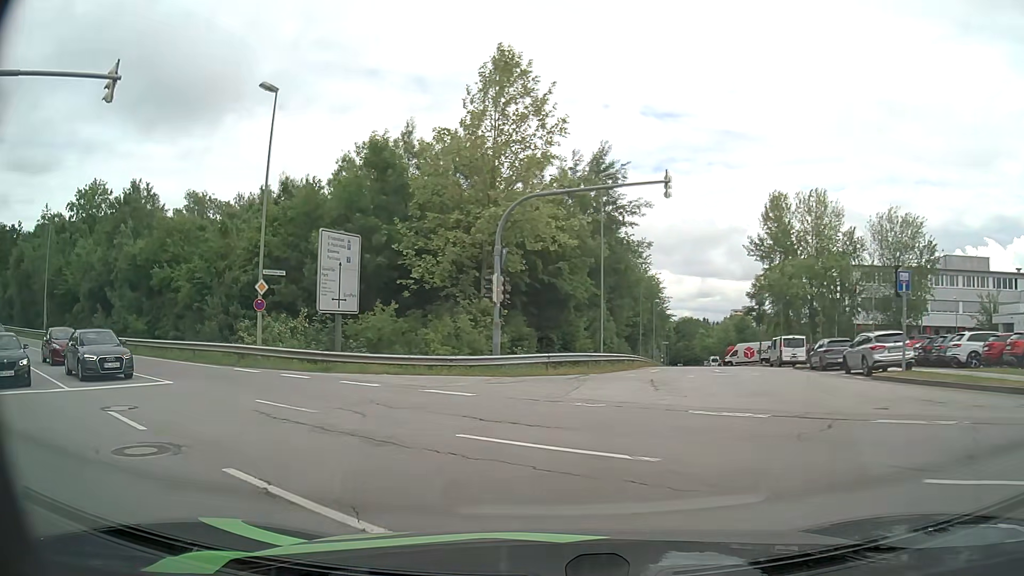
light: Day
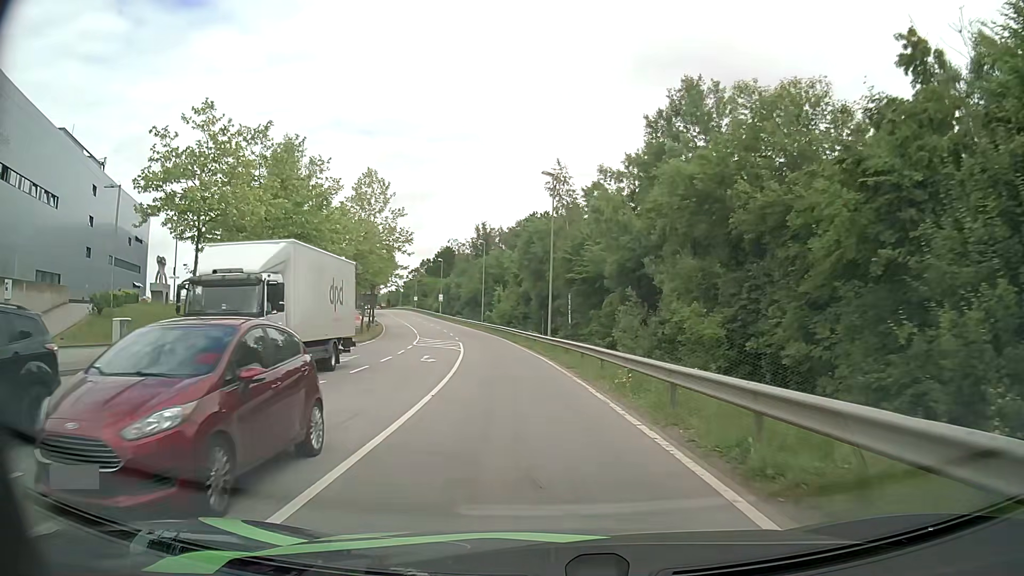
(-11.6, +21.1) m; -52°
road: secondary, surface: asphalt
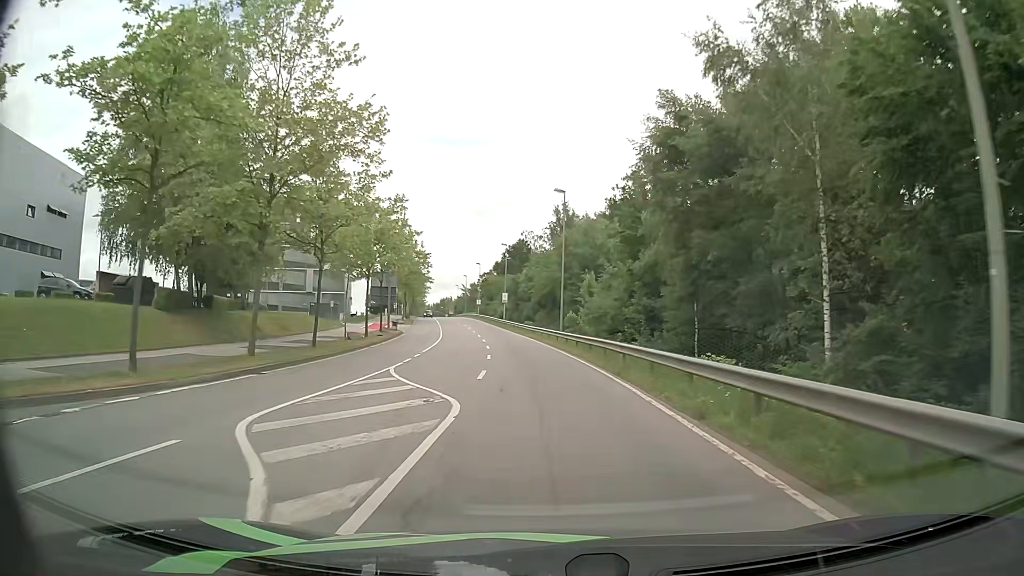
(-2.9, +34.4) m; -7°
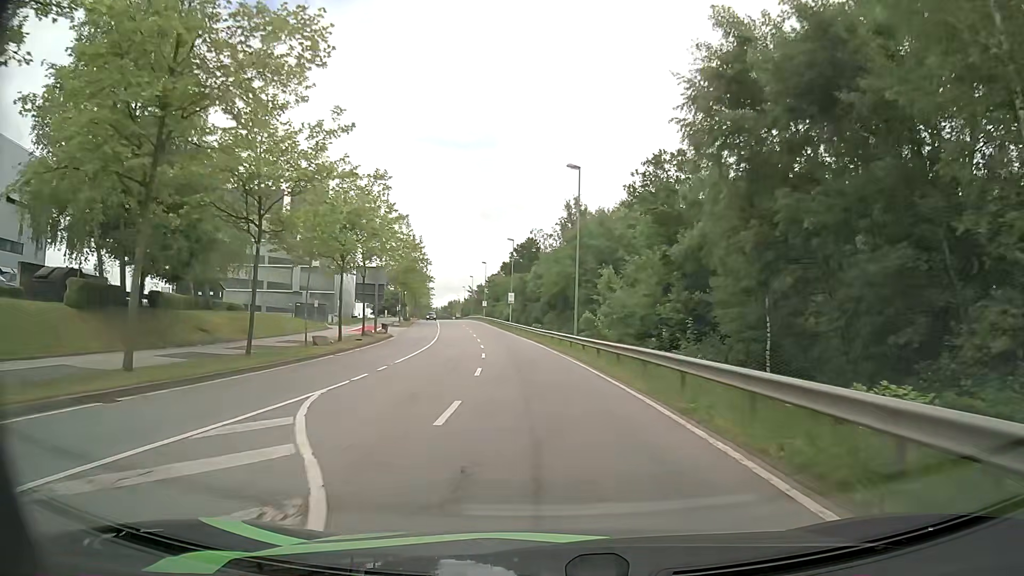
(-0.1, +7.9) m; -1°
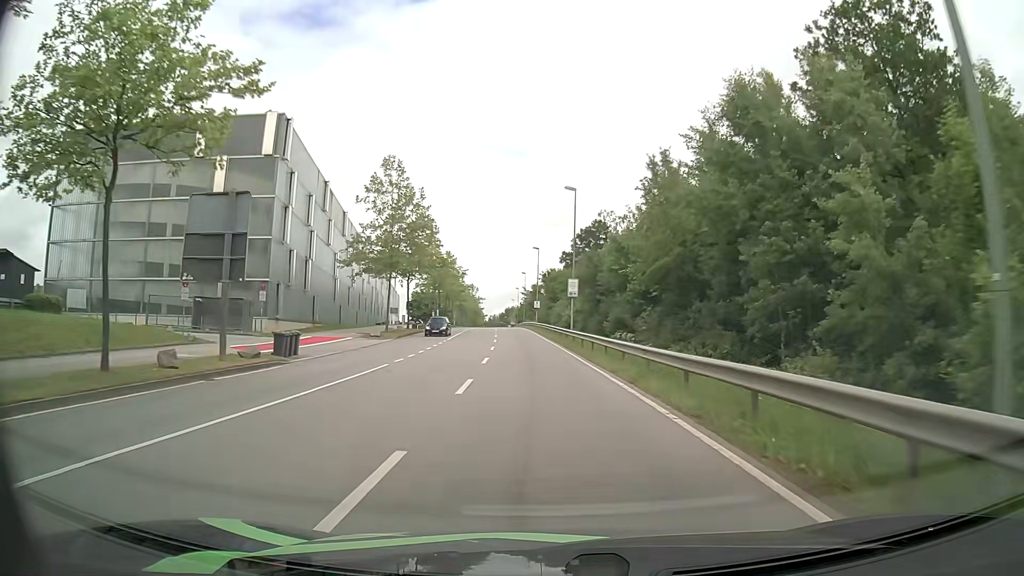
(-1.4, +32.3) m; -5°
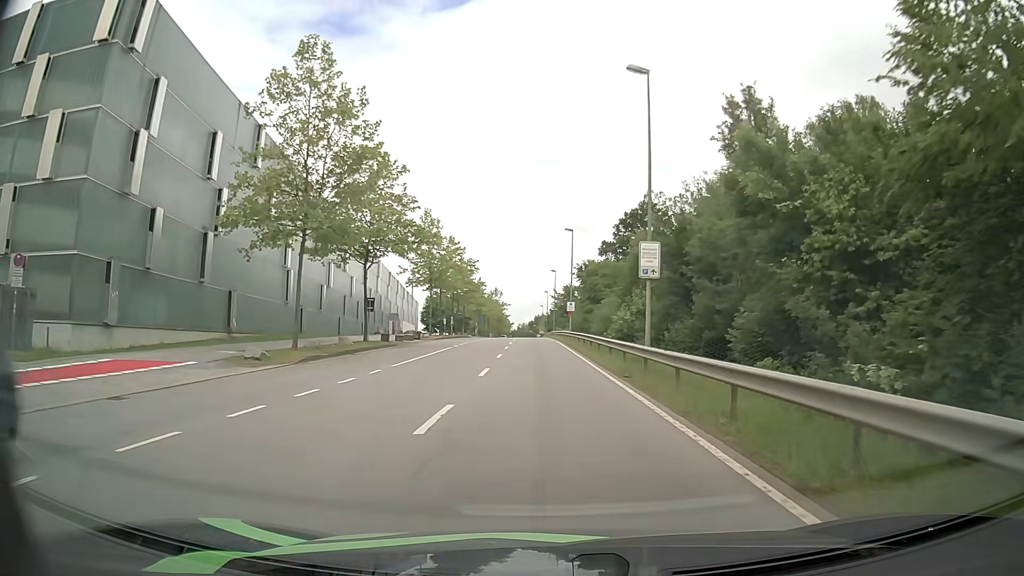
(-0.5, +22.8) m; -3°
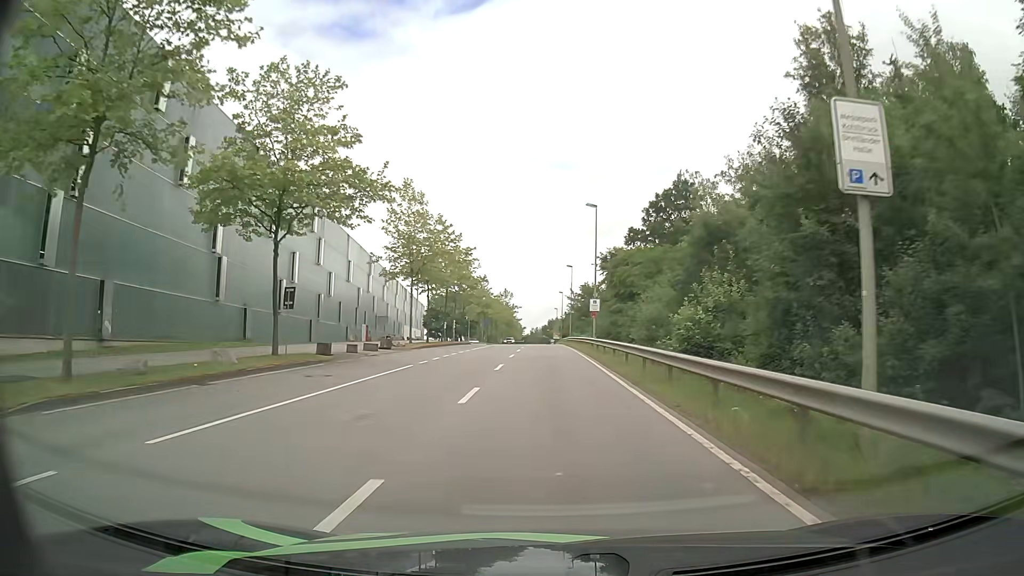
(-0.2, +14.6) m; -1°
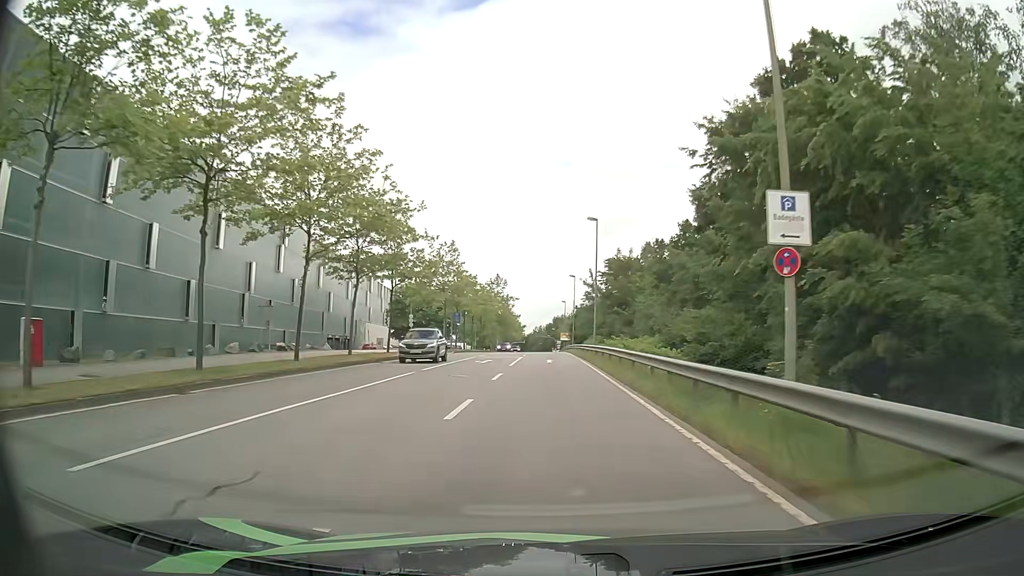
(-0.3, +37.7) m; 0°
(0, +10) (0, +20) (0, +30) (0, +40) (0, +50) (0, +60) (-1, +70) (-1, +80) (-2, +90) (-2, +100) m
